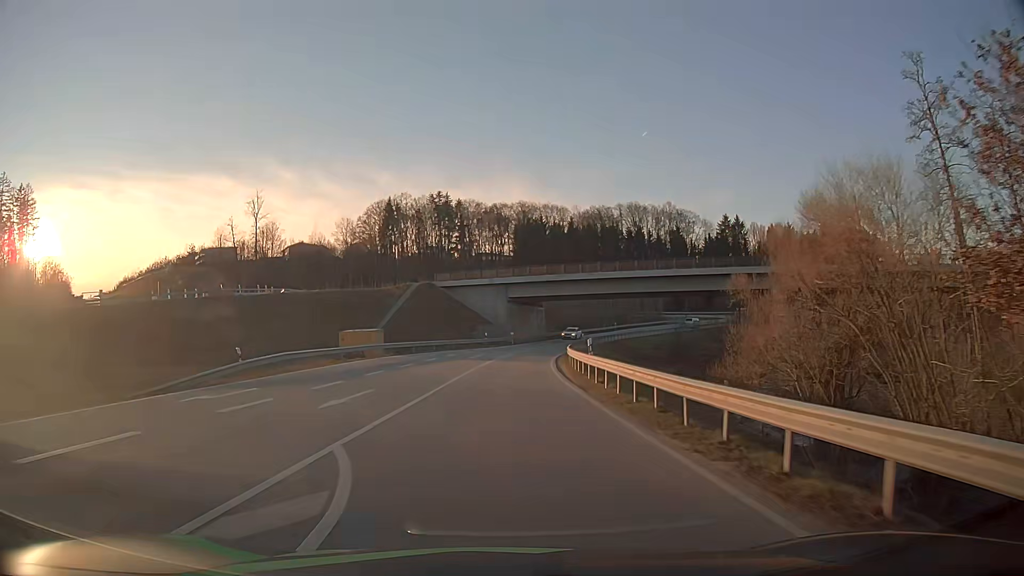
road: secondary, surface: asphalt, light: Day
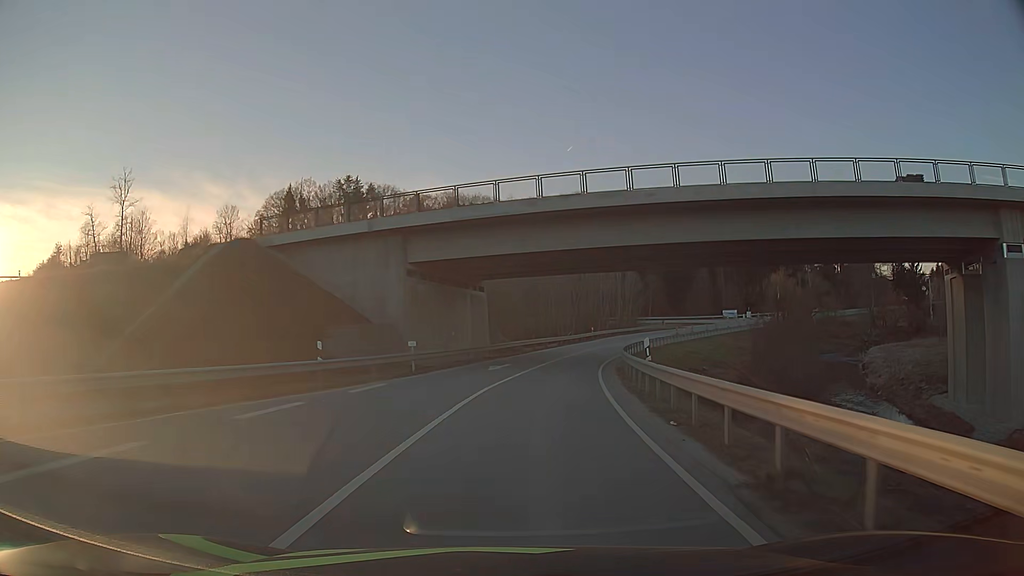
(+1.1, +42.8) m; +6°
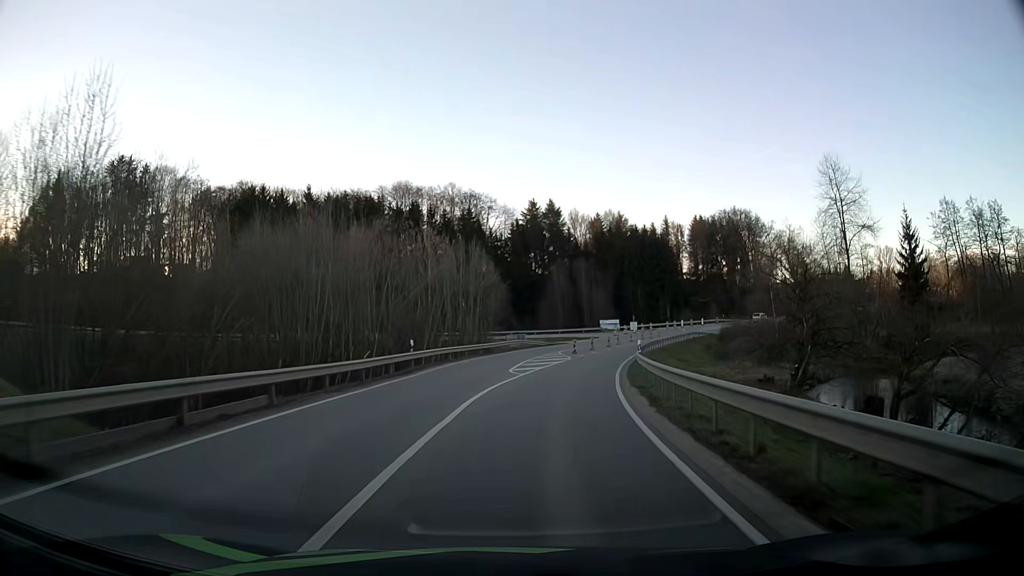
(+5.2, +43.3) m; +15°
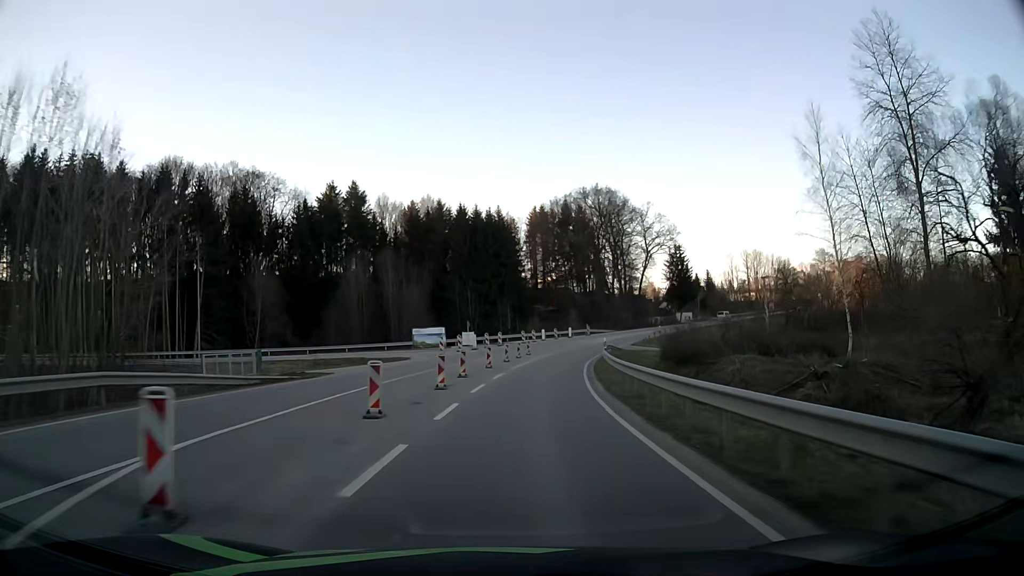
(+5.8, +43.8) m; +15°
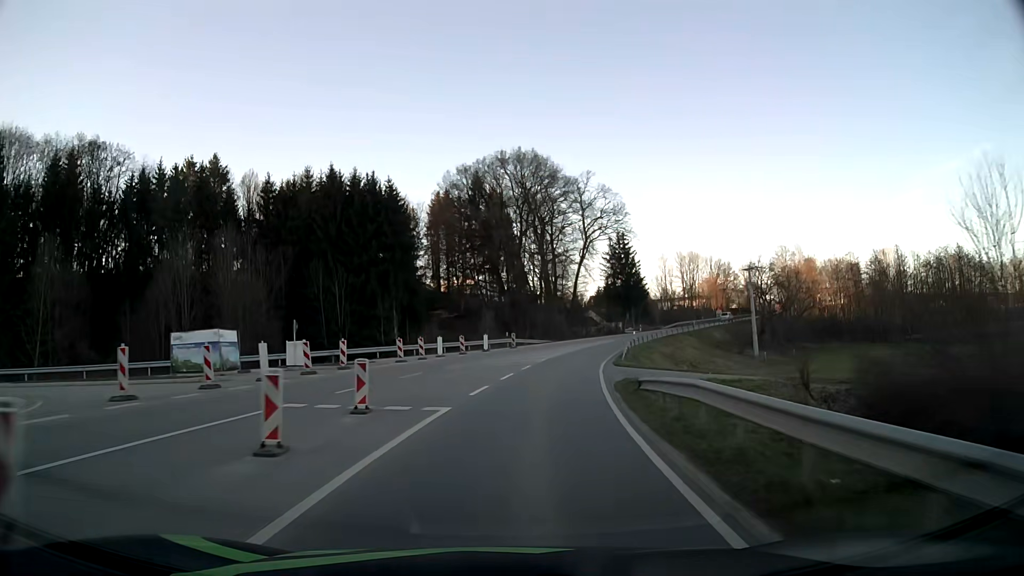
(+2.6, +33.5) m; +8°
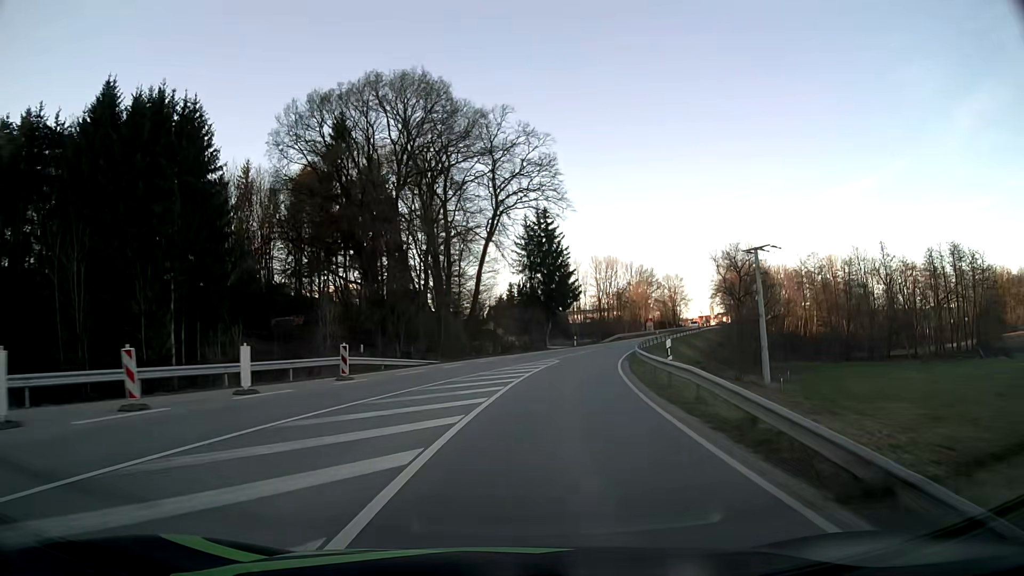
(+2.4, +33.8) m; +9°
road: tertiary
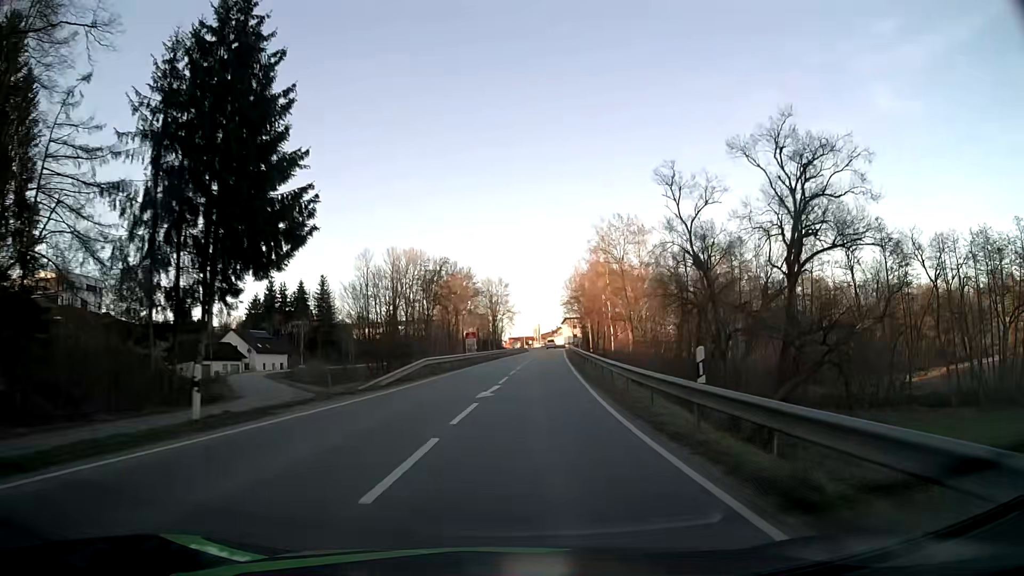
(+8.8, +56.0) m; +17°
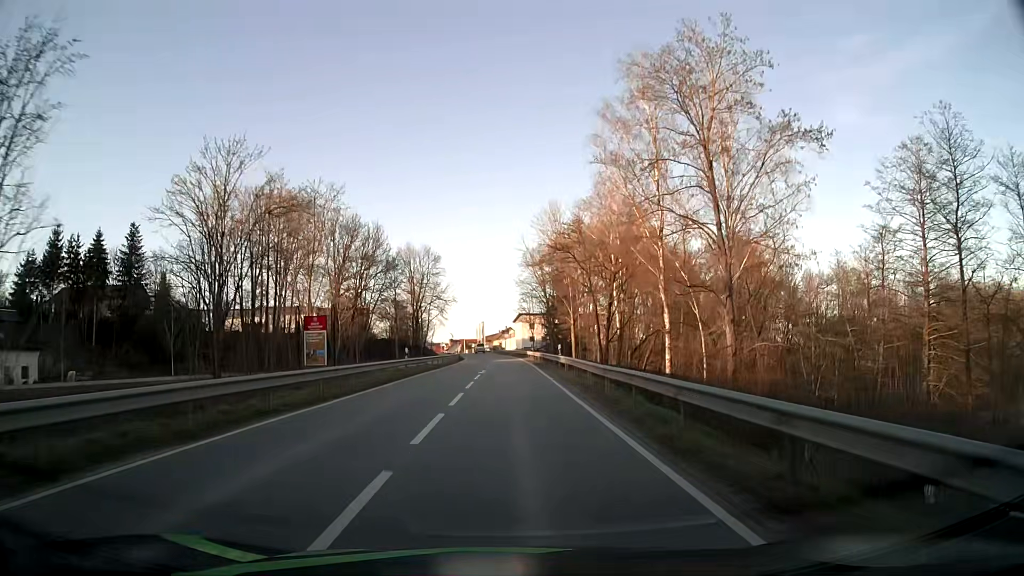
(+3.5, +56.6) m; +5°
(0, +10) (0, +20) (0, +30) (0, +40) (0, +50) (0, +60) (-1, +70) (-1, +80) (-1, +90) (-2, +100) m
